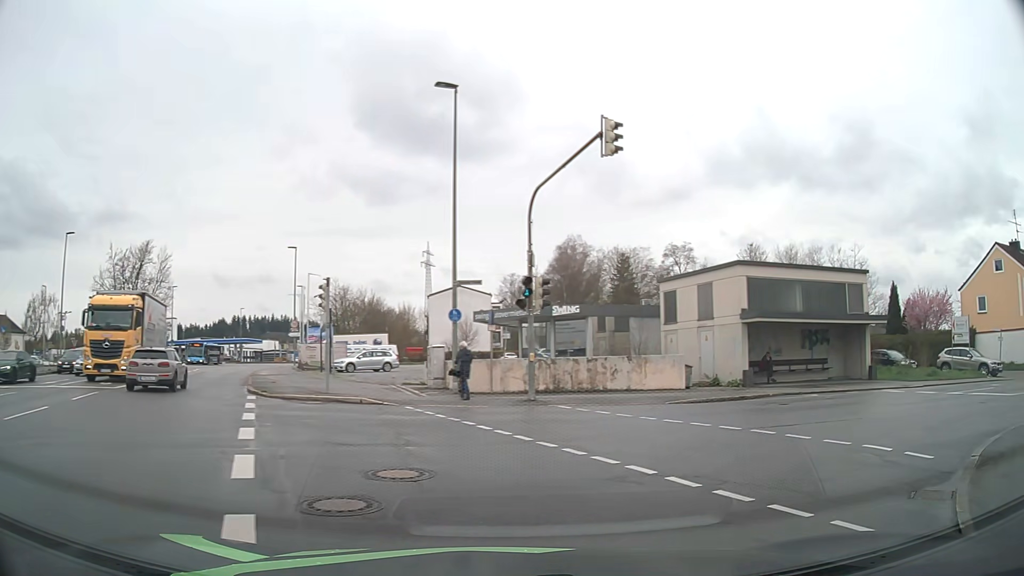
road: tertiary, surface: asphalt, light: Day
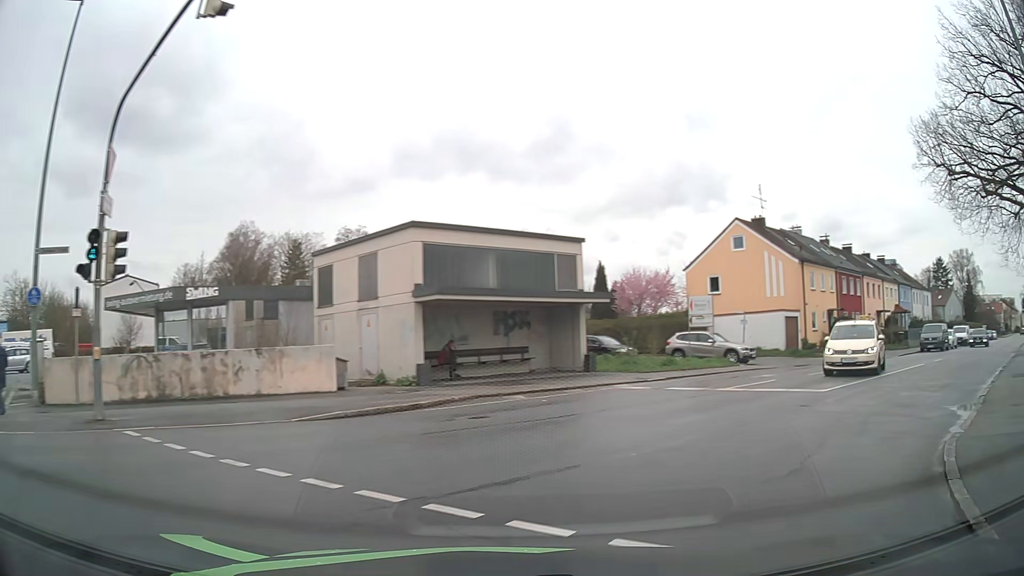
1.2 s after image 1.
(+1.3, +6.1) m; +27°
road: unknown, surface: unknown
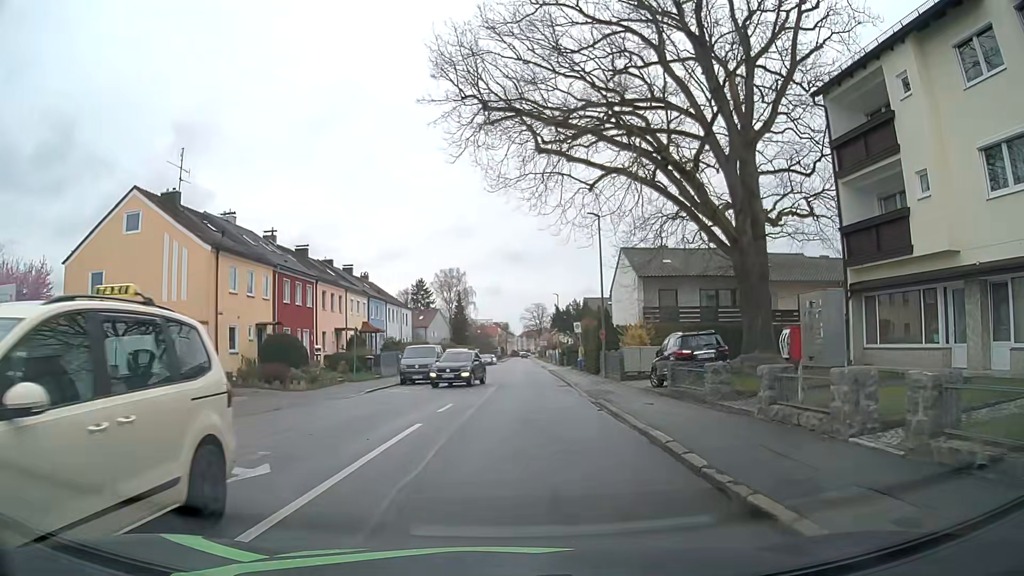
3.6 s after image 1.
(+7.0, +13.0) m; +46°
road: residential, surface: asphalt
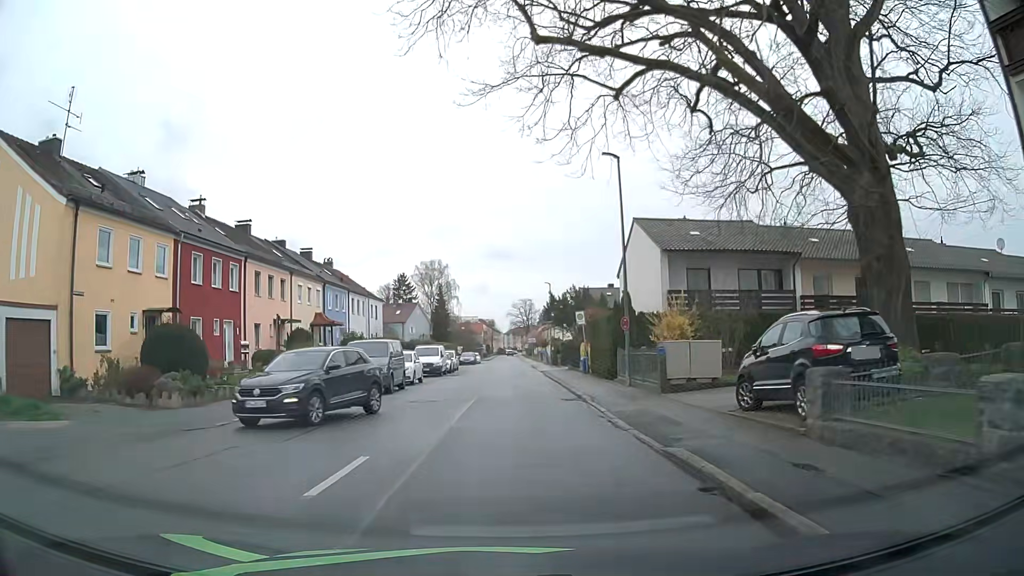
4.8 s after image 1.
(0.0, +10.0) m; +1°
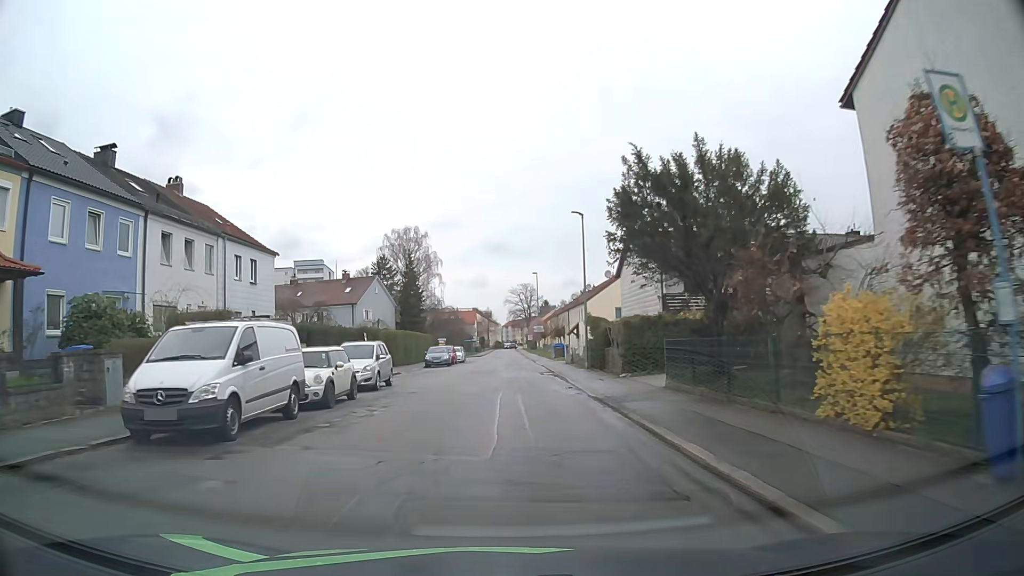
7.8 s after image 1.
(+0.2, +31.5) m; 0°
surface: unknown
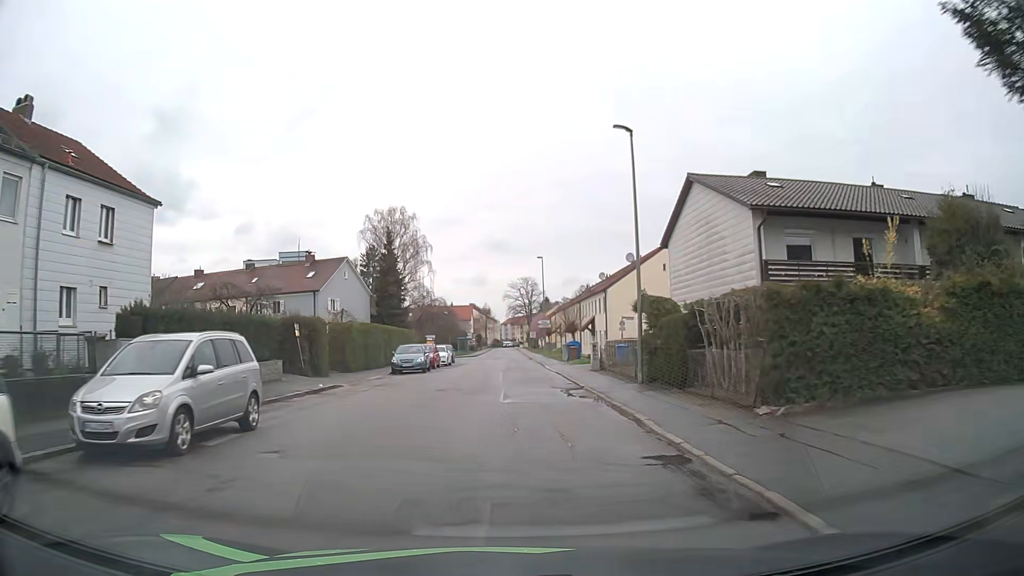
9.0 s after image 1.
(0.0, +13.8) m; 0°
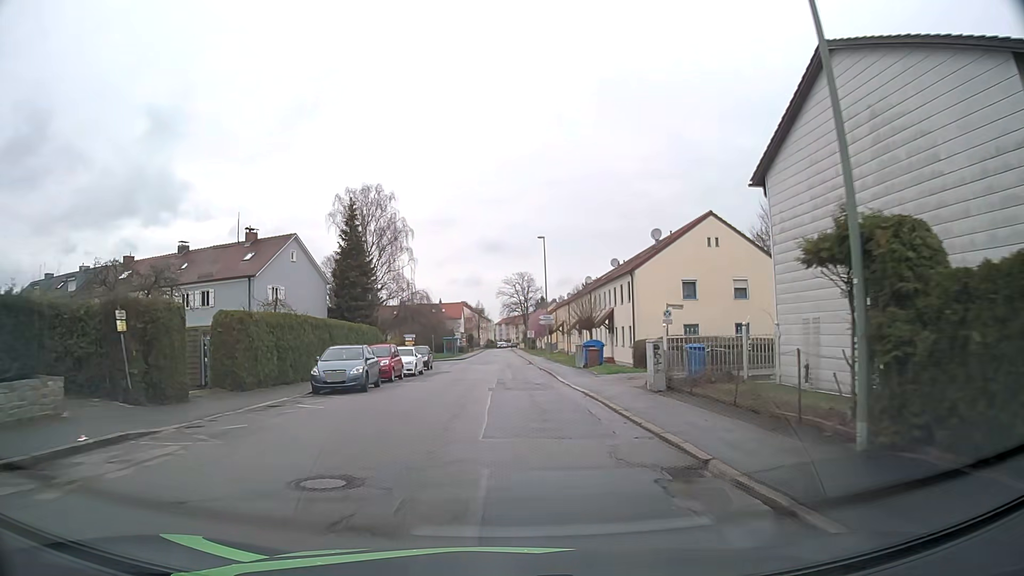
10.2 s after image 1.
(+0.1, +13.4) m; +1°
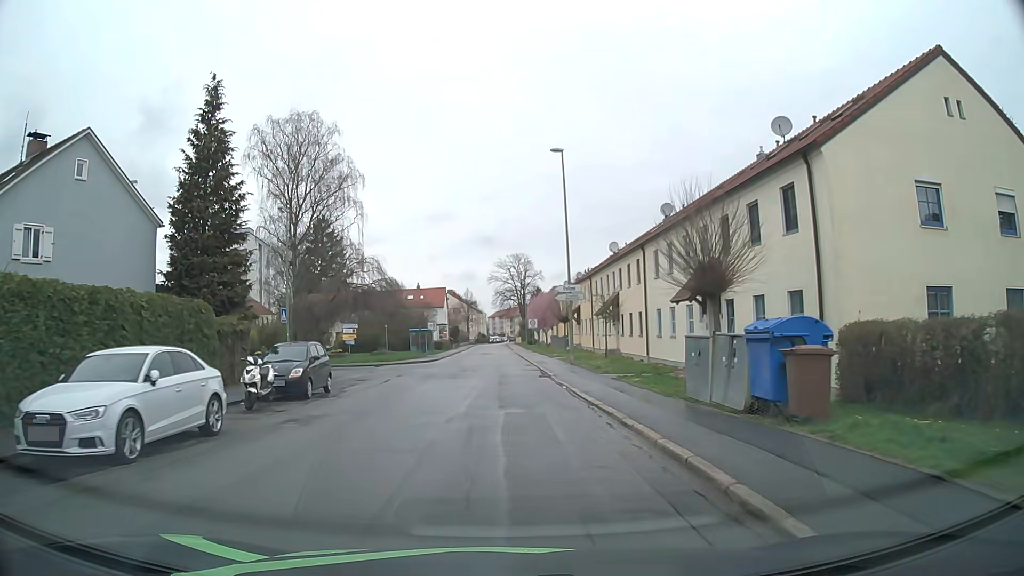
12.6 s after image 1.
(+0.1, +24.5) m; 0°
